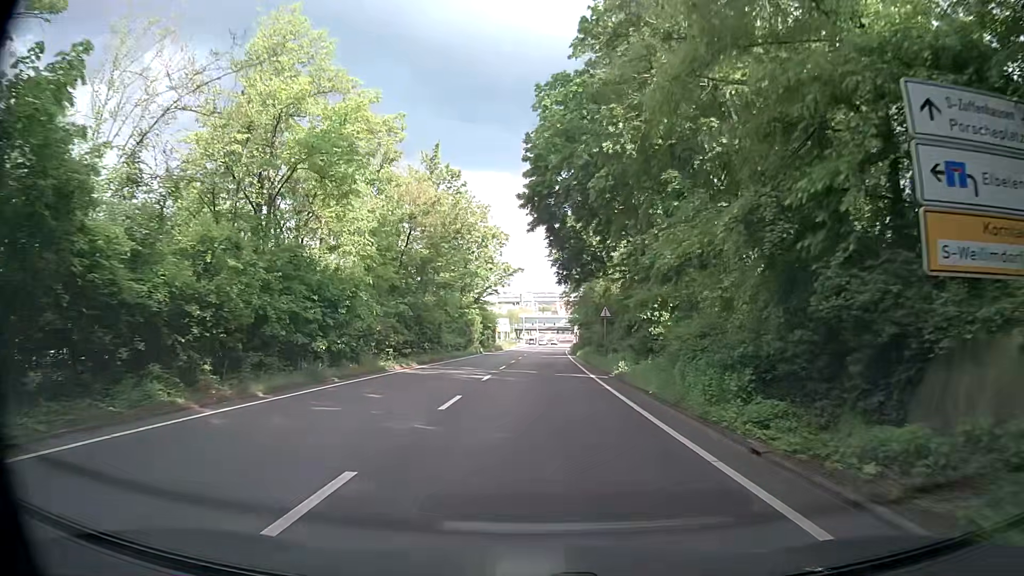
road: secondary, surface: asphalt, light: Day
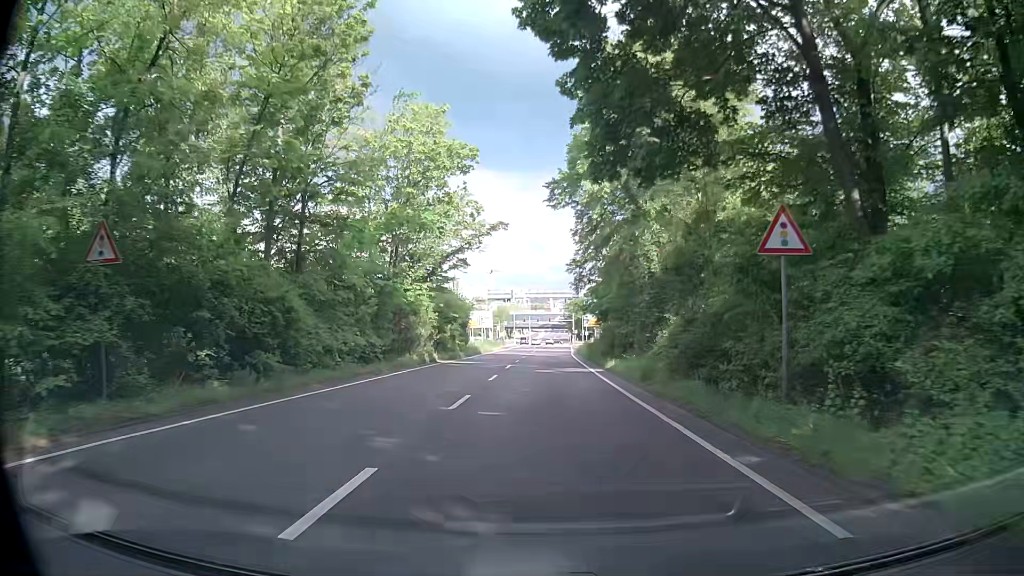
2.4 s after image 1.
(+0.4, +26.6) m; +1°
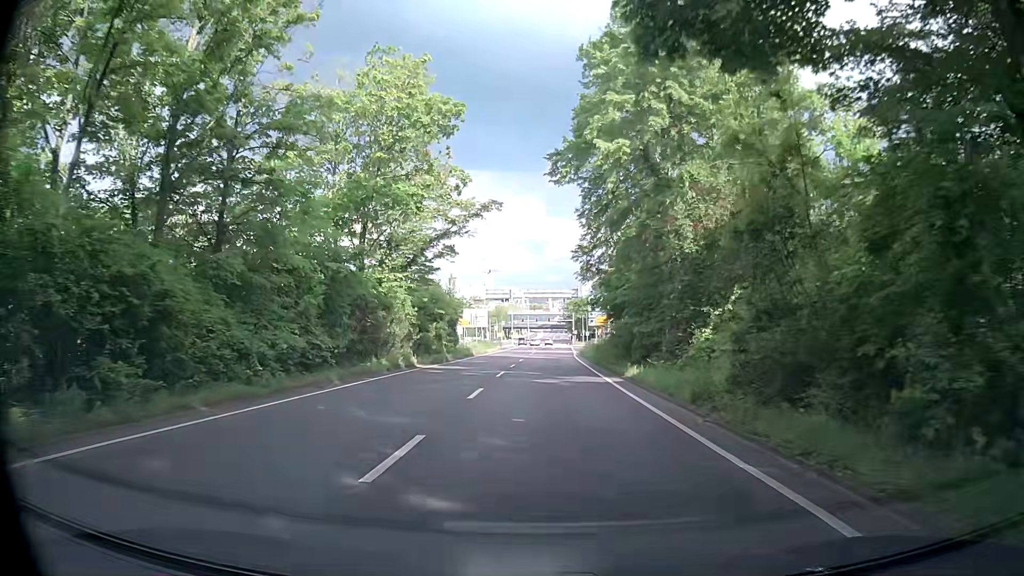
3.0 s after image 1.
(0.0, +6.6) m; -1°
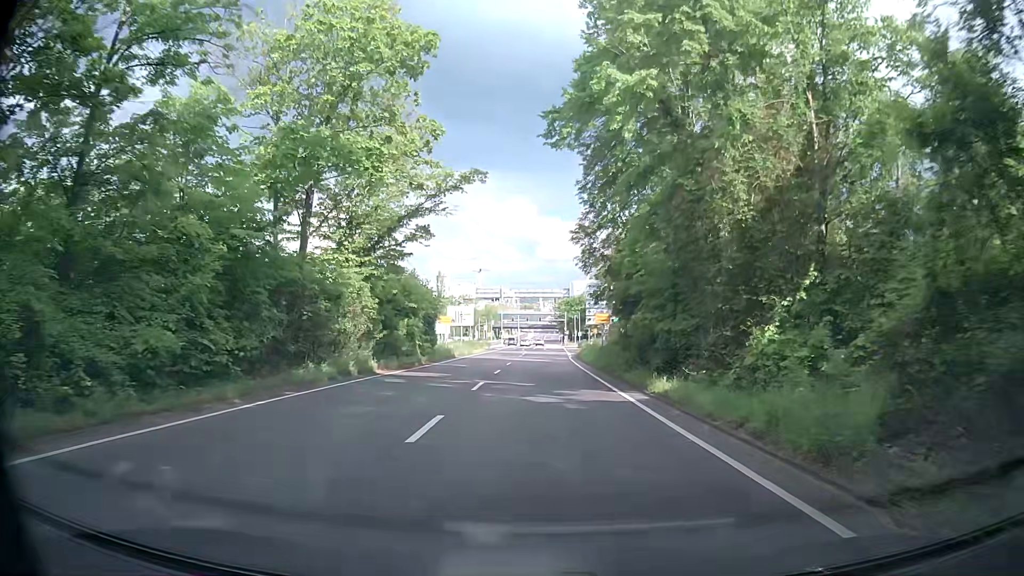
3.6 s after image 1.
(+0.1, +6.5) m; +2°
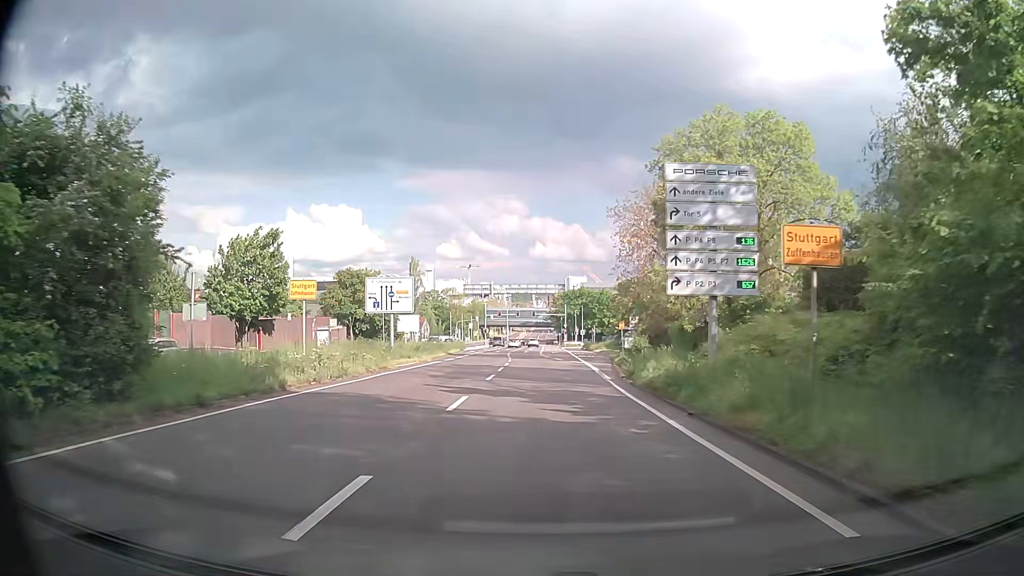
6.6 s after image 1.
(+0.3, +32.2) m; 0°
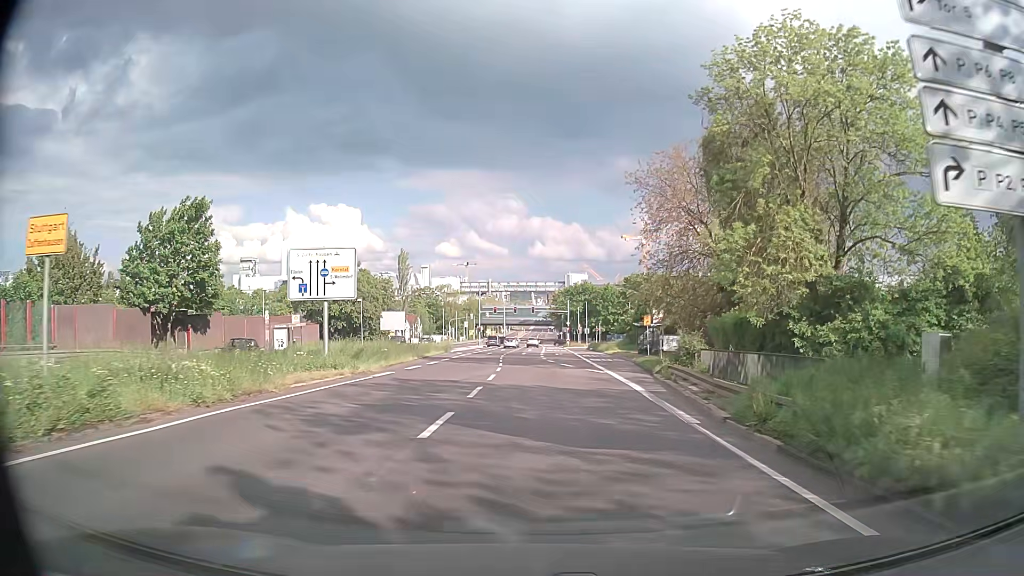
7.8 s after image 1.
(+0.3, +12.6) m; +1°
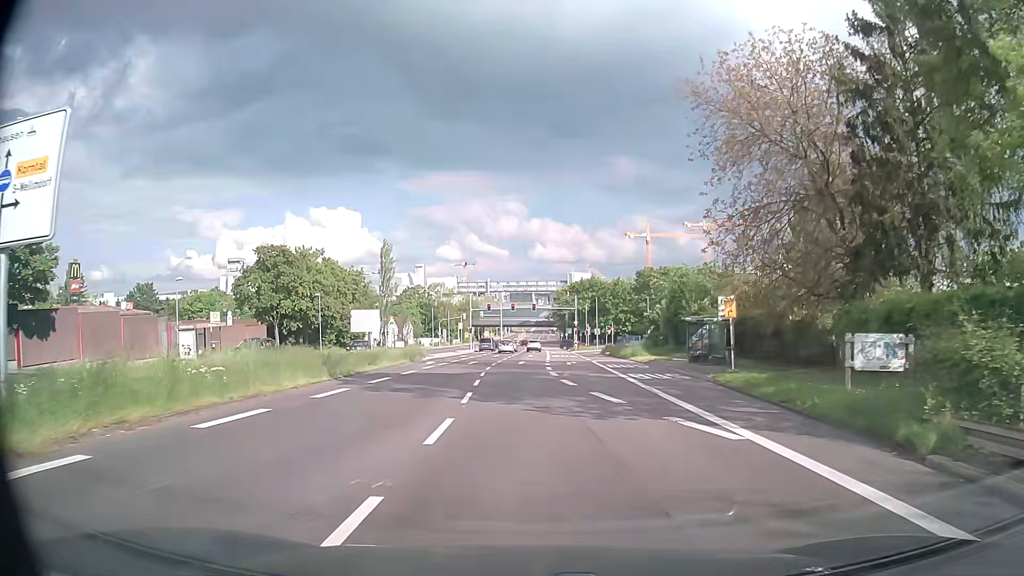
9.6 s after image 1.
(+0.1, +18.0) m; +1°
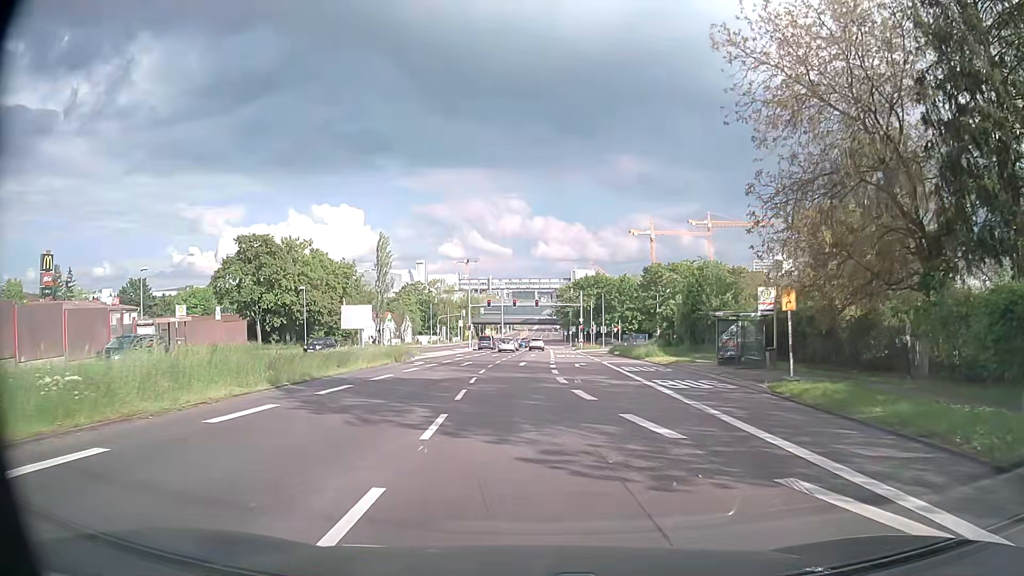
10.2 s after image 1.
(0.0, +5.6) m; 0°
(0, +10) (0, +20) (0, +30) (0, +40) (0, +50) (0, +60) (0, +70) (+1, +80) (+1, +90) (+1, +100) m
